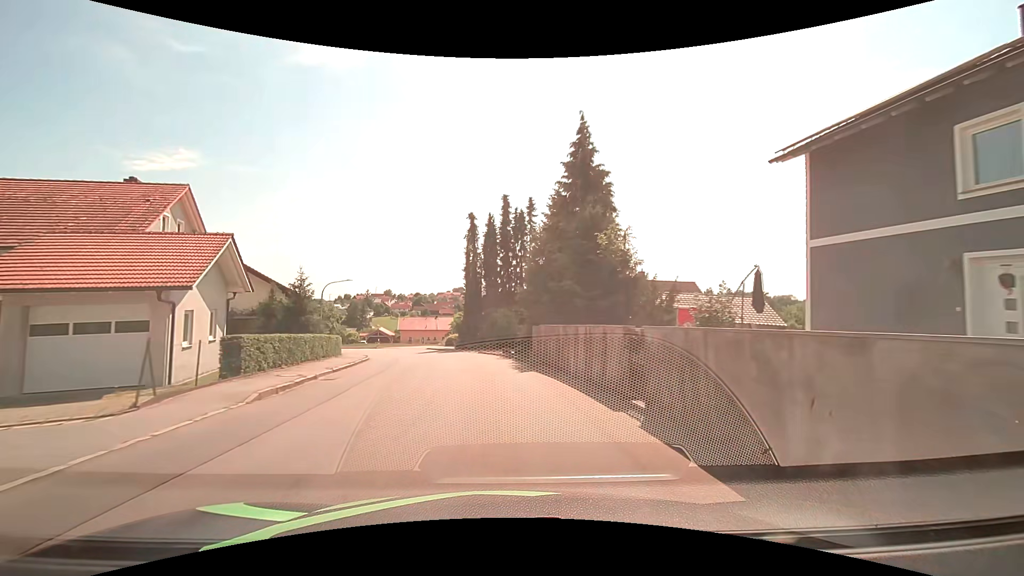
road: tertiary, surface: asphalt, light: Day
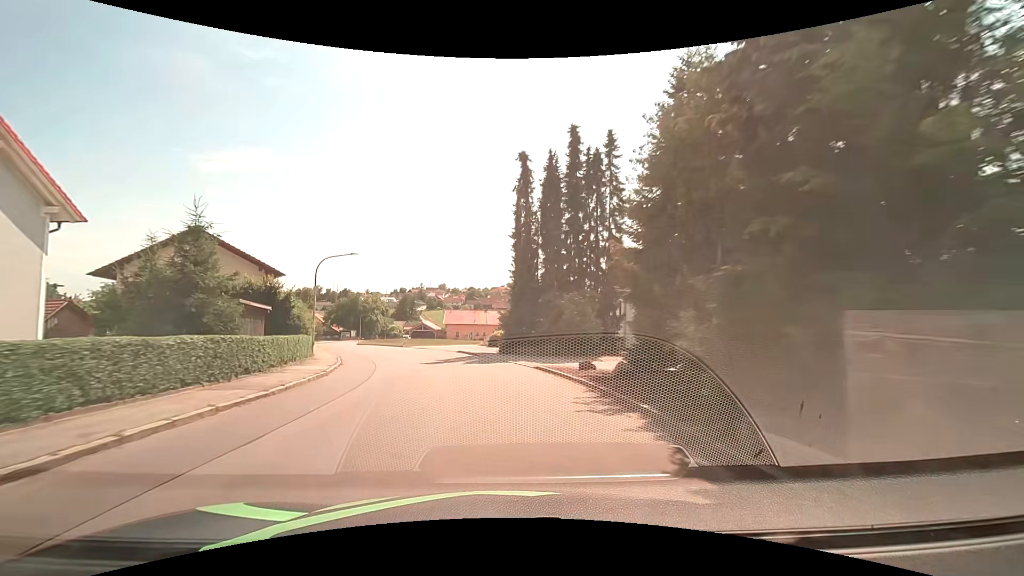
(-0.7, +15.5) m; -6°
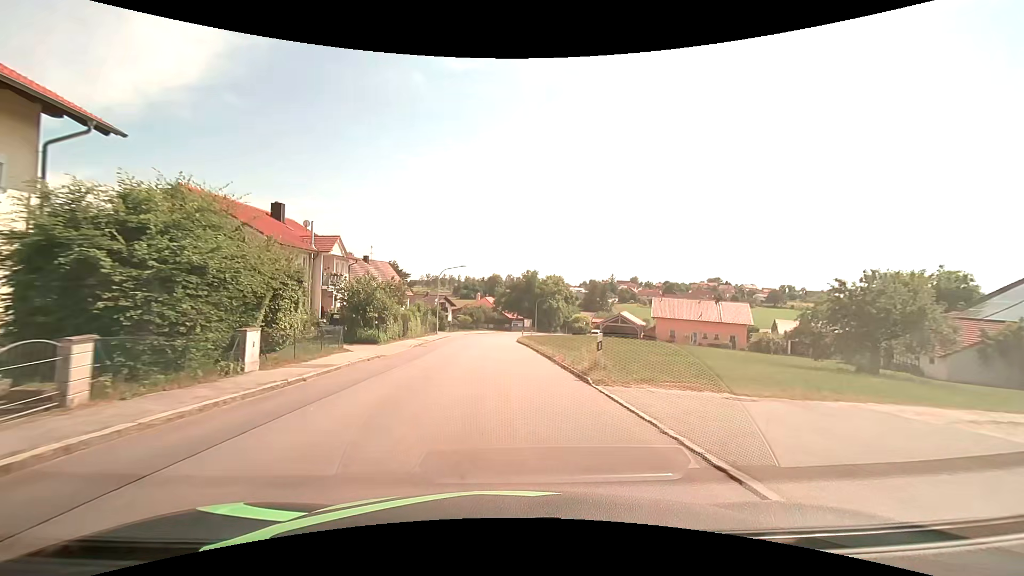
(-7.2, +37.6) m; -21°
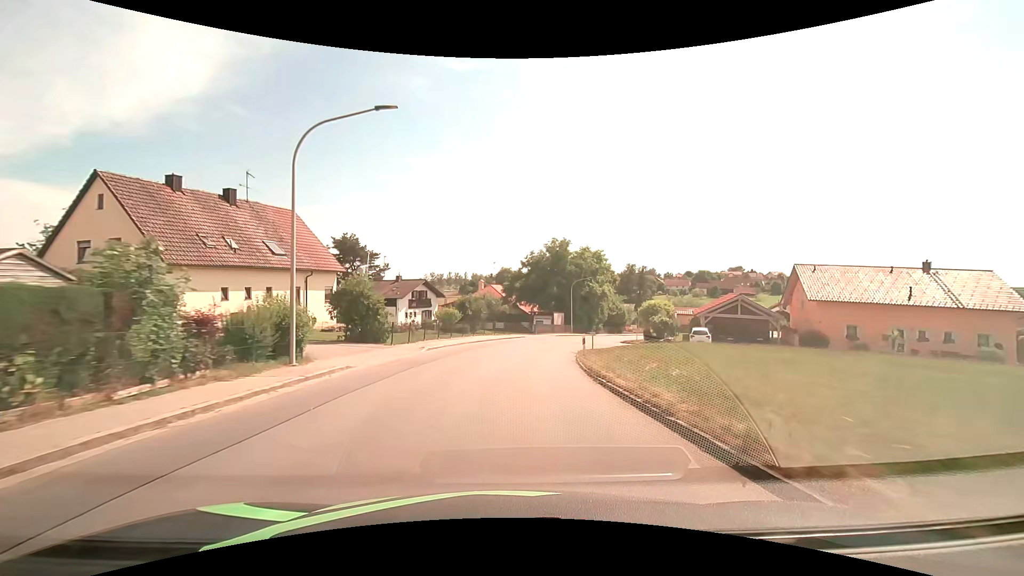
(-1.2, +38.3) m; -1°
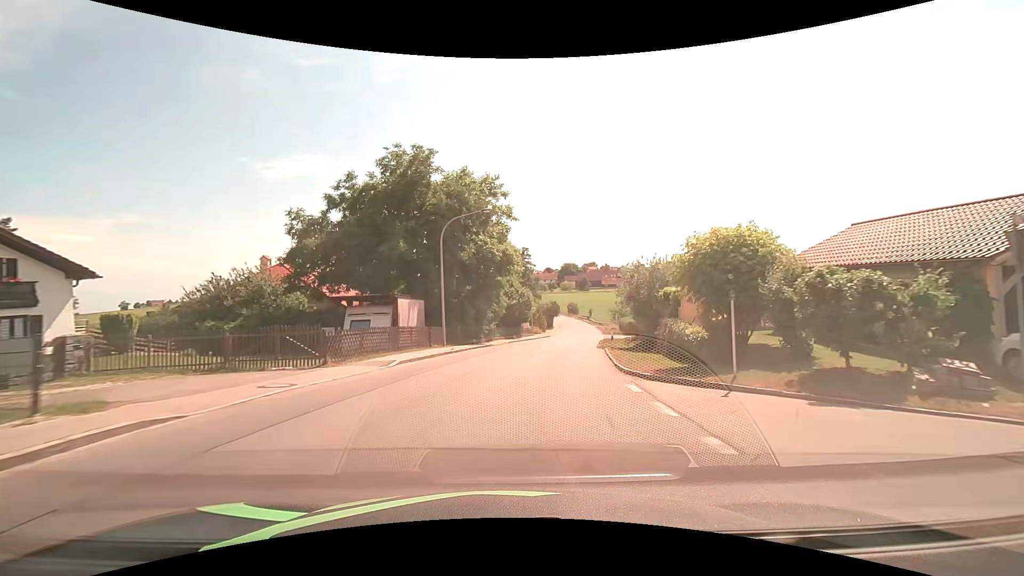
(+3.4, +37.8) m; +16°
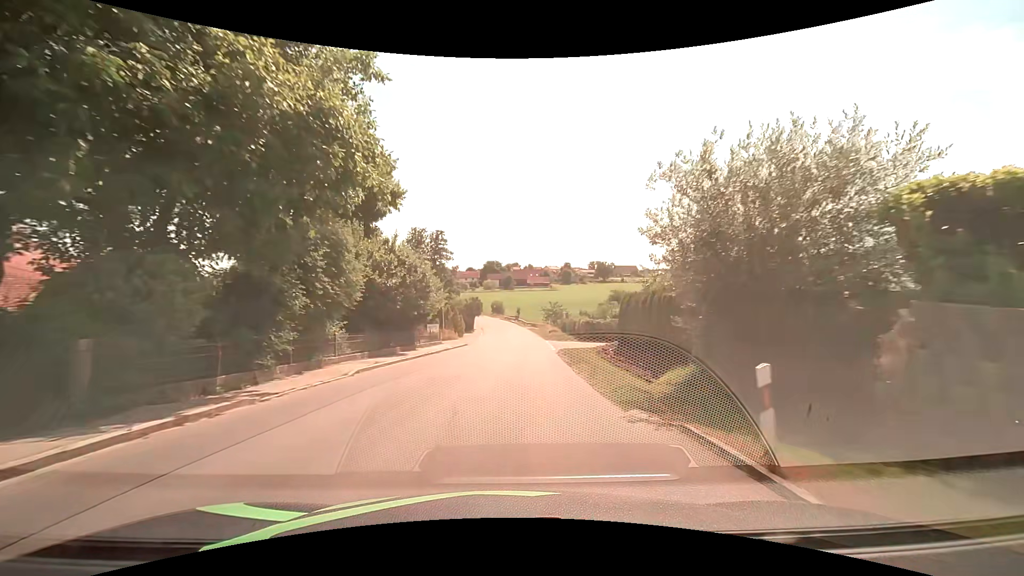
(+2.0, +22.7) m; +9°
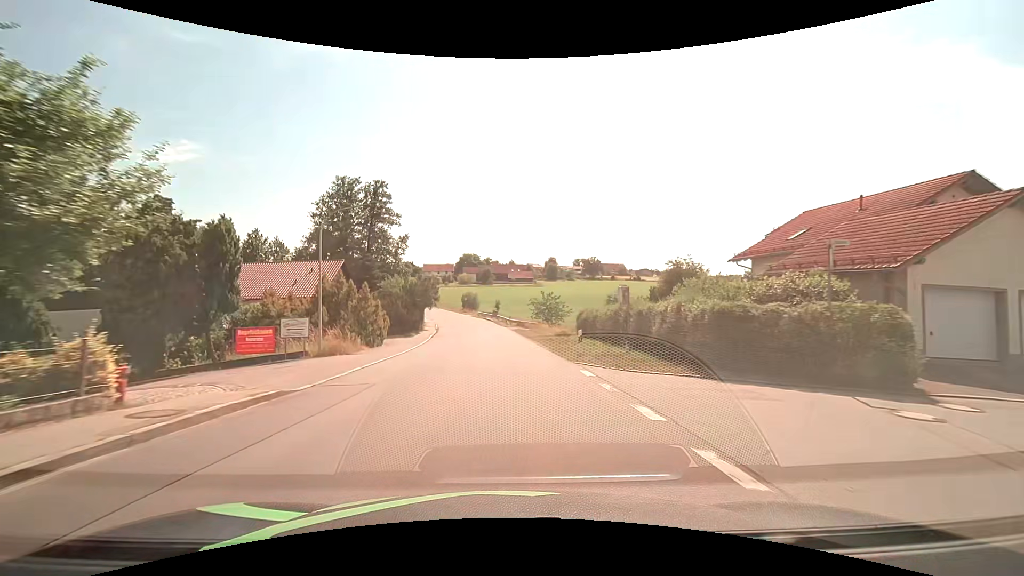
(+0.8, +30.8) m; +2°
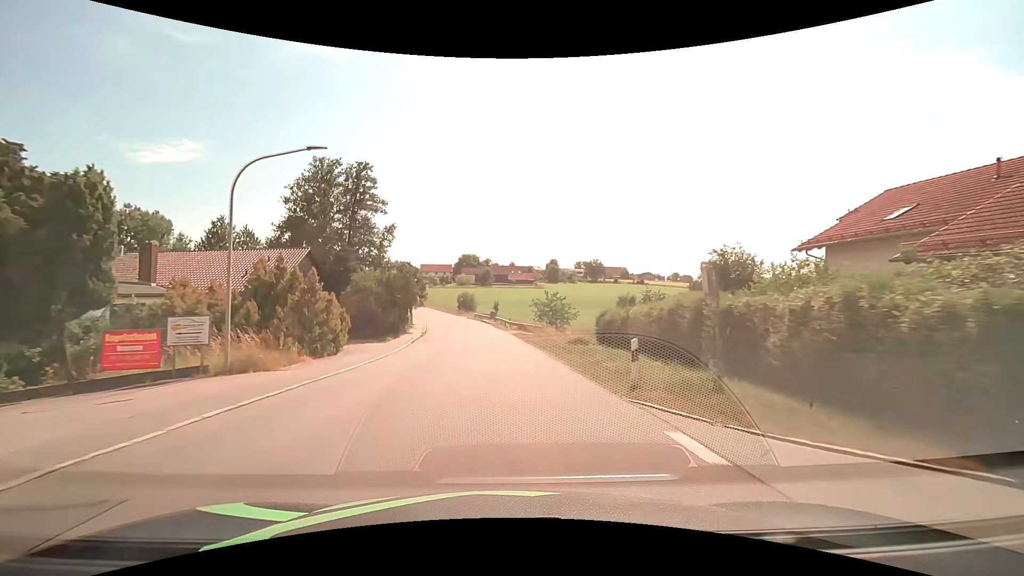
(0.0, +7.7) m; 0°
(0, +10) (0, +20) (-1, +30) (-1, +40) (-3, +50) (-4, +60) (-6, +70) (-9, +79) (-12, +89) (-15, +98) m
